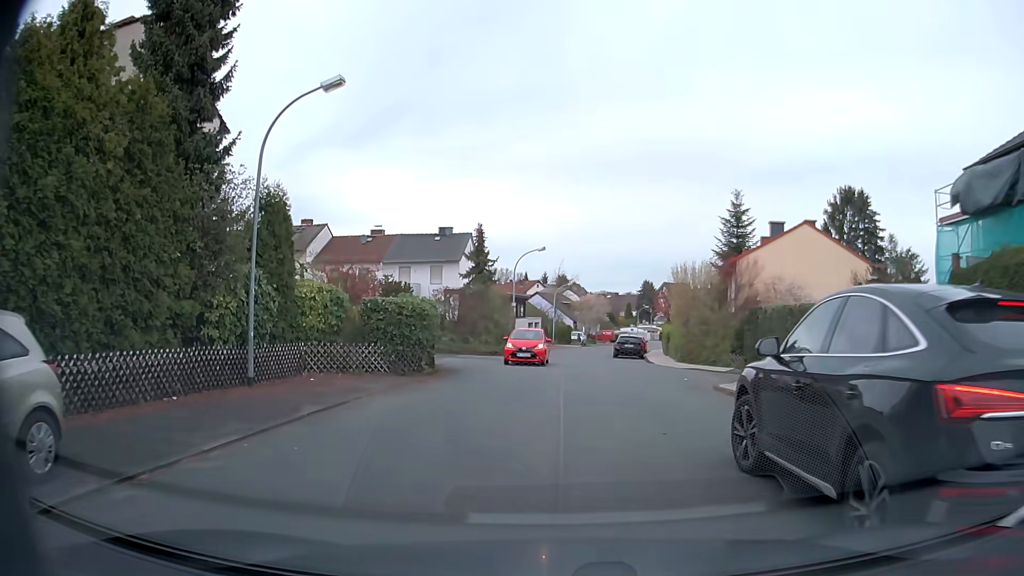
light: Day
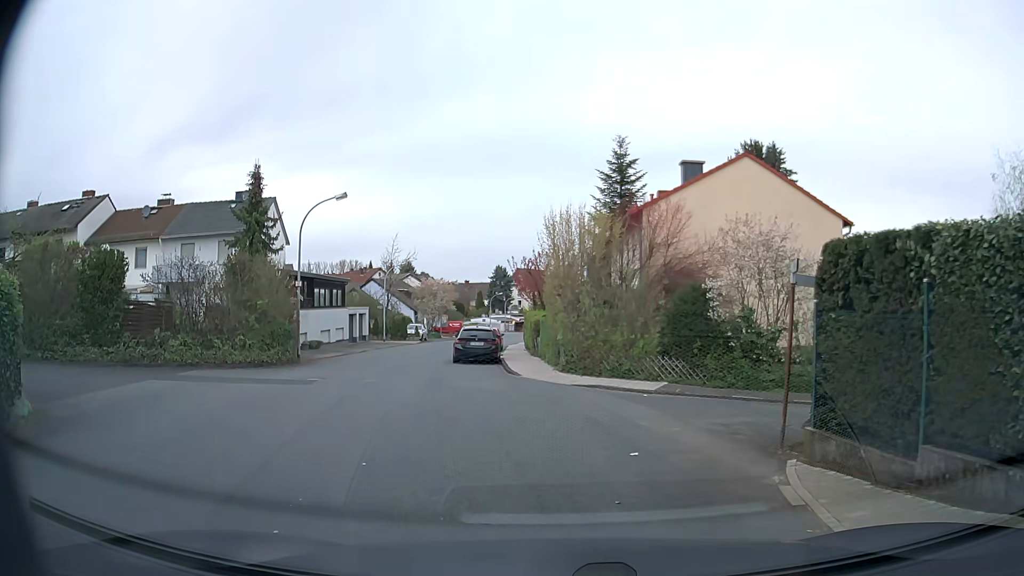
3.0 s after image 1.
(+1.2, +14.1) m; +12°
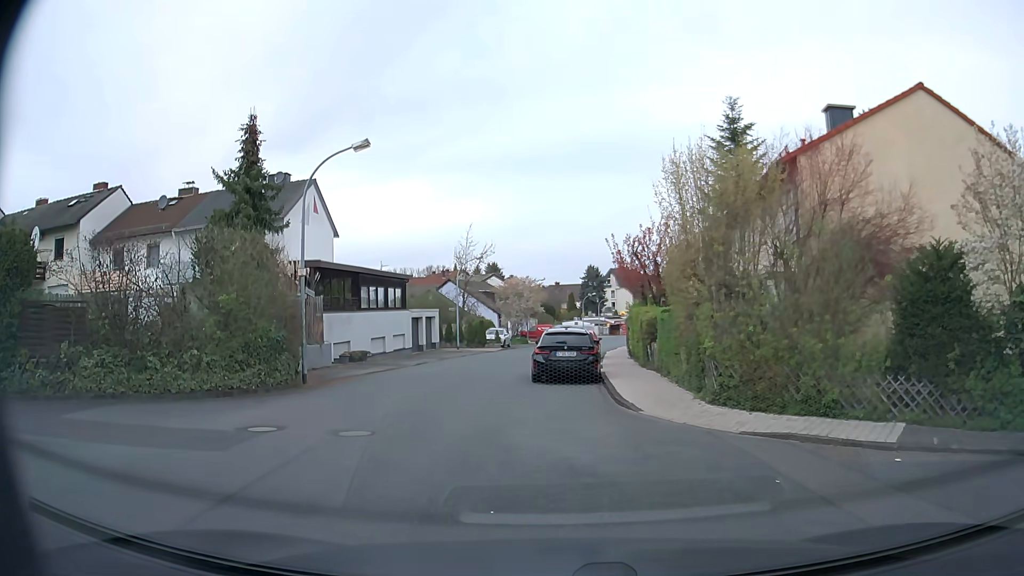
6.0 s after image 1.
(-0.6, +8.2) m; -8°
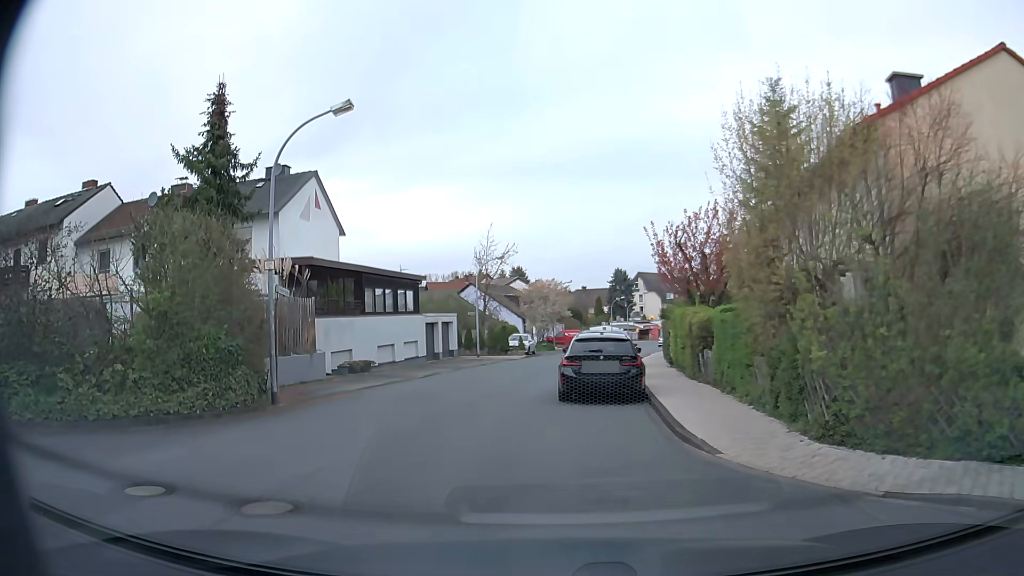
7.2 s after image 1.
(0.0, +3.8) m; -2°
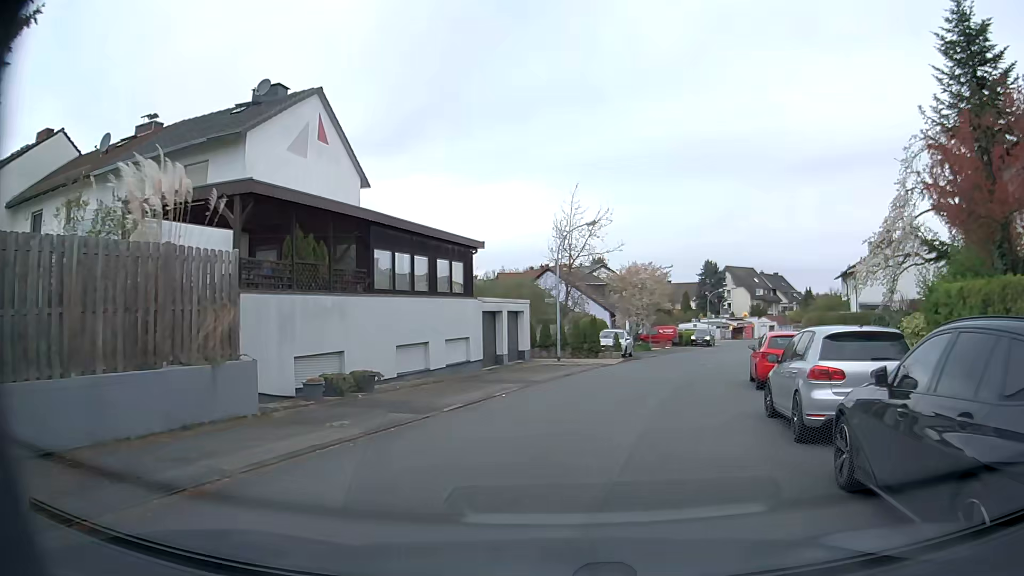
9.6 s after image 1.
(-1.4, +11.9) m; -7°
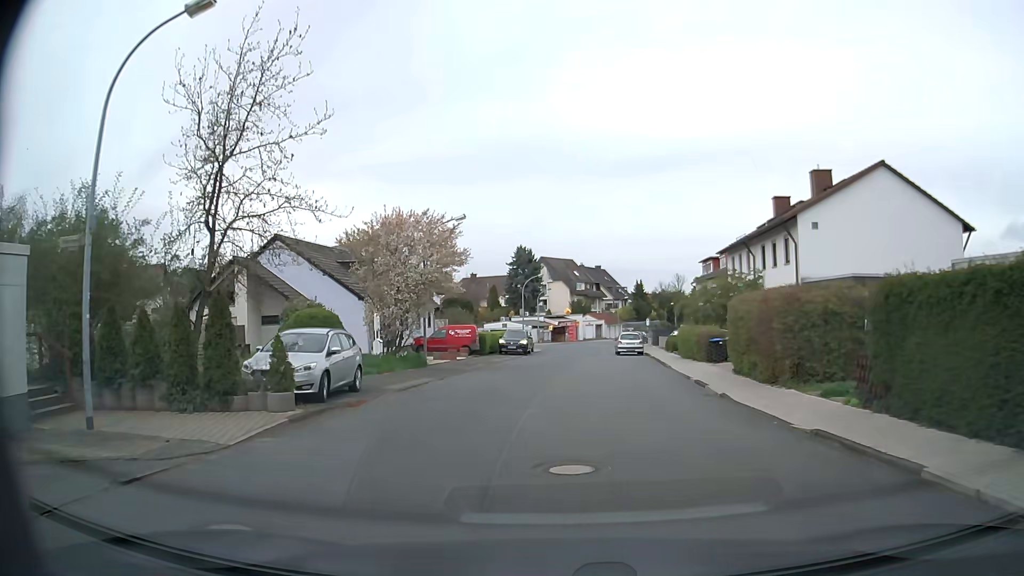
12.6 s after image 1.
(+4.1, +21.6) m; +16°
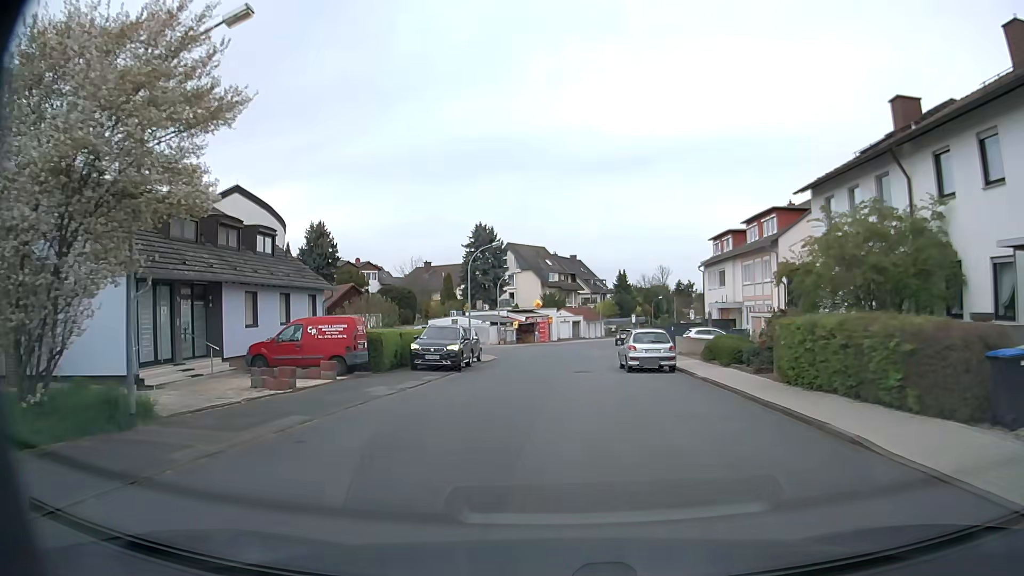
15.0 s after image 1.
(+0.6, +19.3) m; +3°
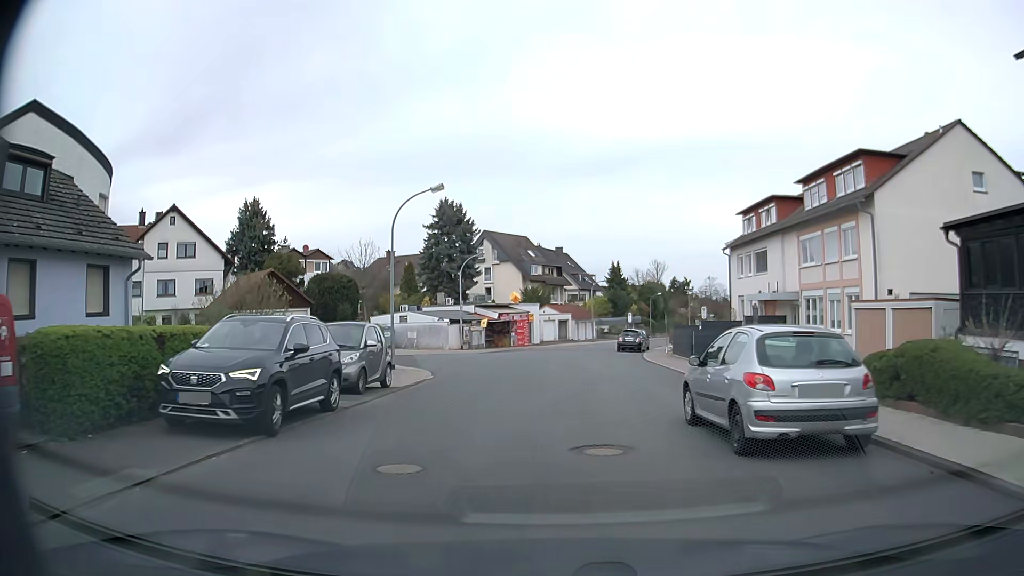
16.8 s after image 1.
(+0.1, +15.1) m; +1°
(0, +10) (0, +20) (+1, +30) (+1, +40) (+3, +50) (+6, +59) (+10, +69) (+13, +78) (+16, +87) (+20, +97) m
